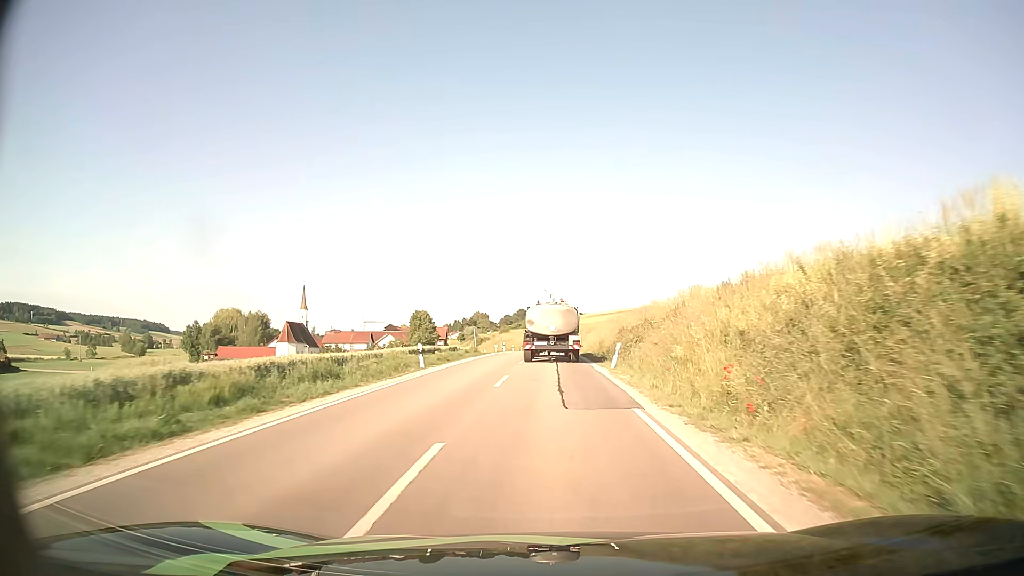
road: secondary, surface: asphalt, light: Day
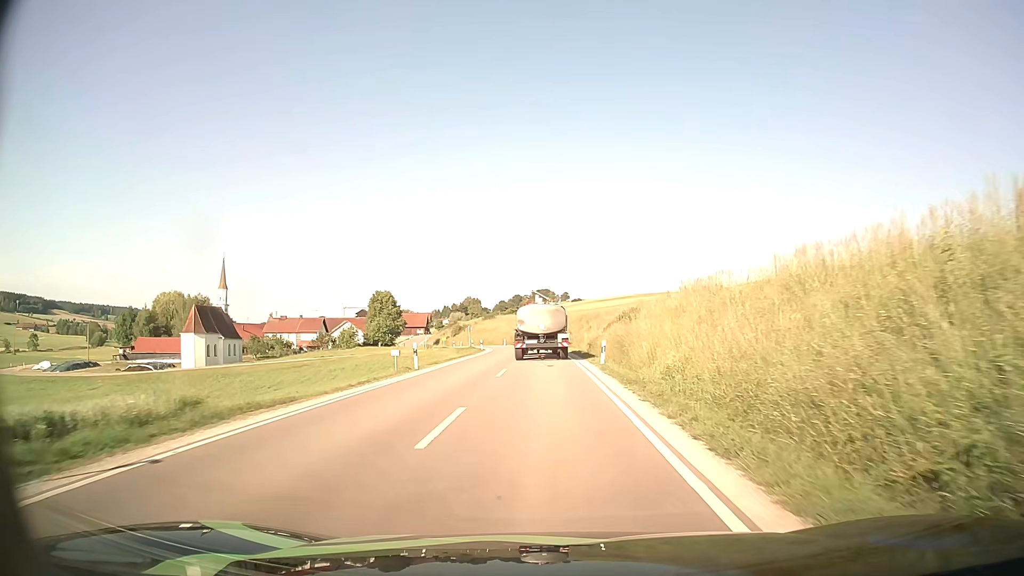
(+0.4, +44.5) m; 0°
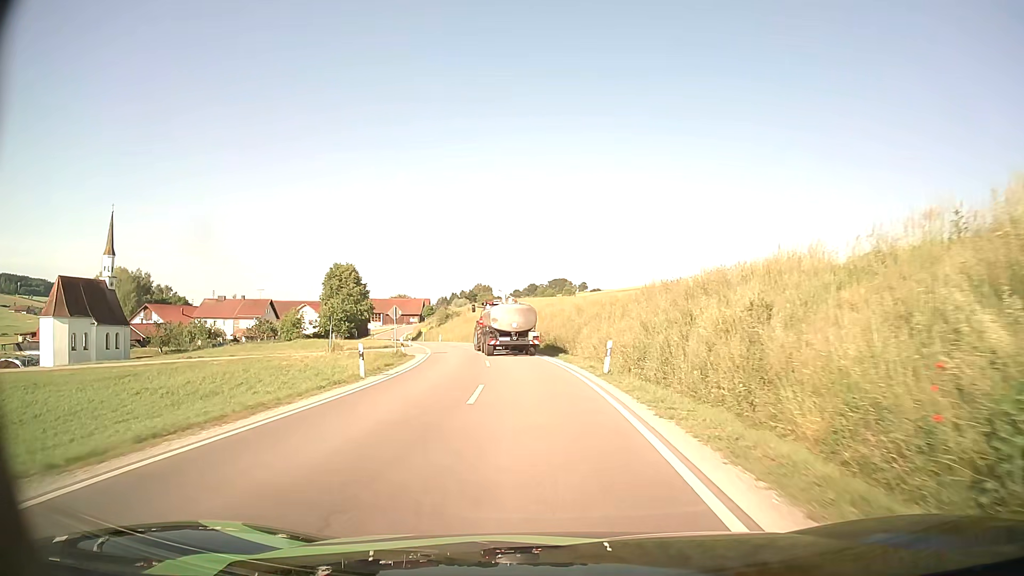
(-0.3, +44.0) m; -1°
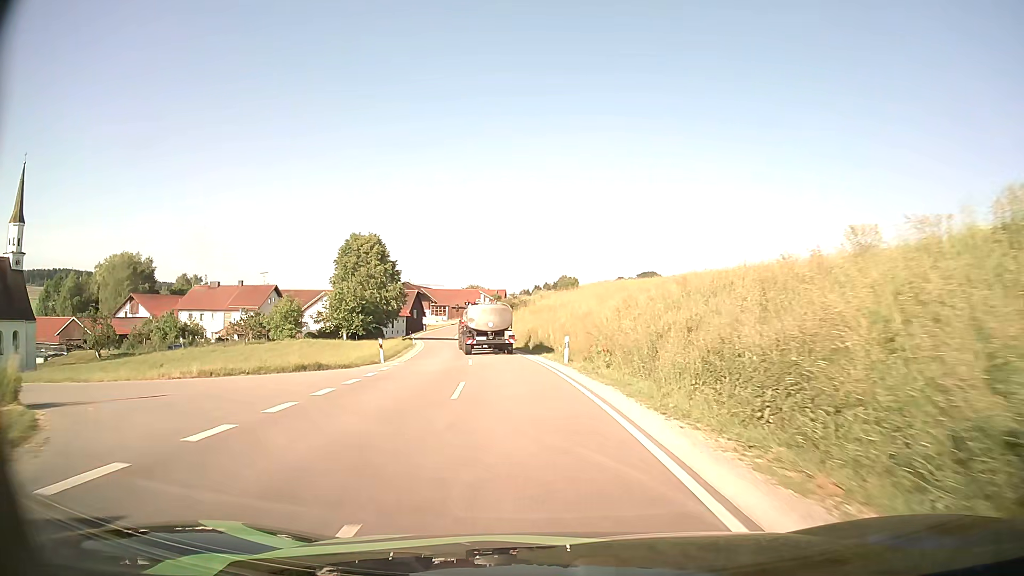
(-2.1, +35.7) m; -7°
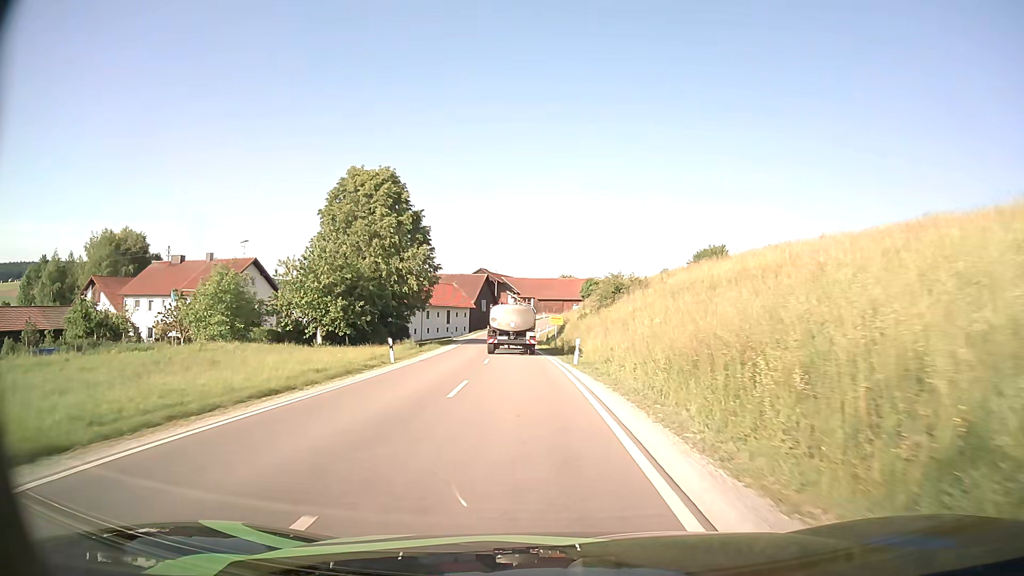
(-2.6, +36.3) m; -8°
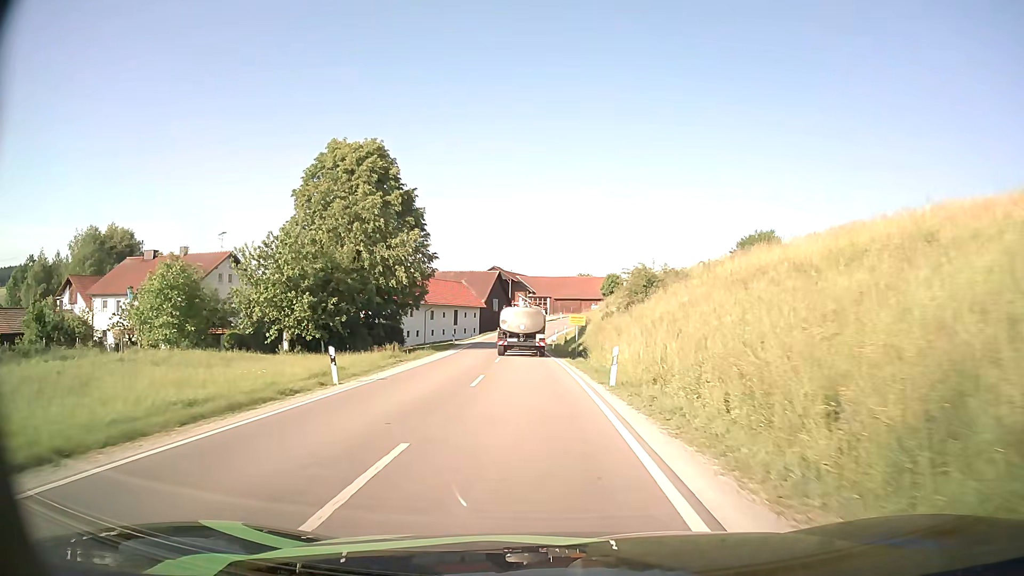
(-0.1, +8.8) m; -1°
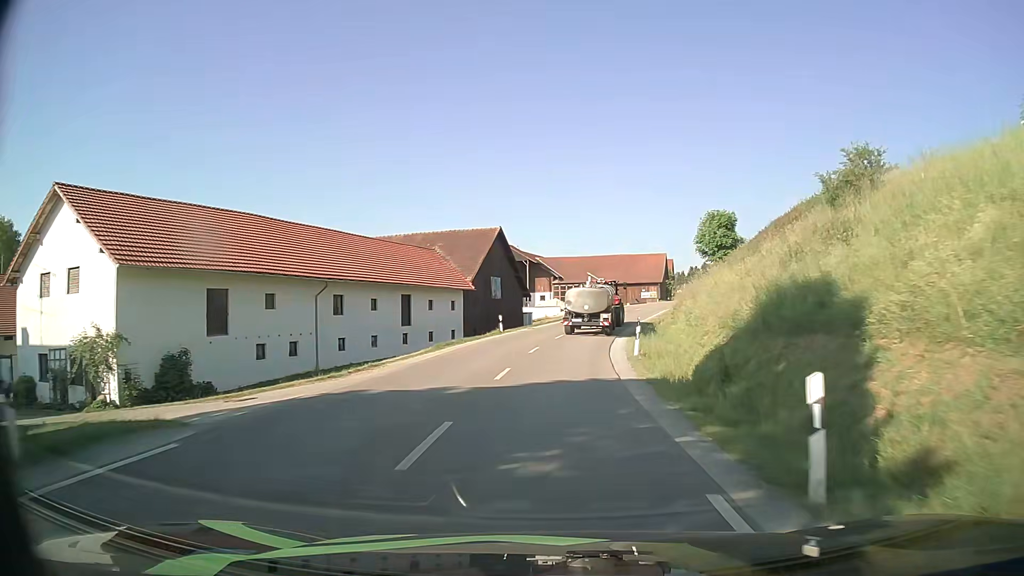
(-1.5, +44.5) m; -3°
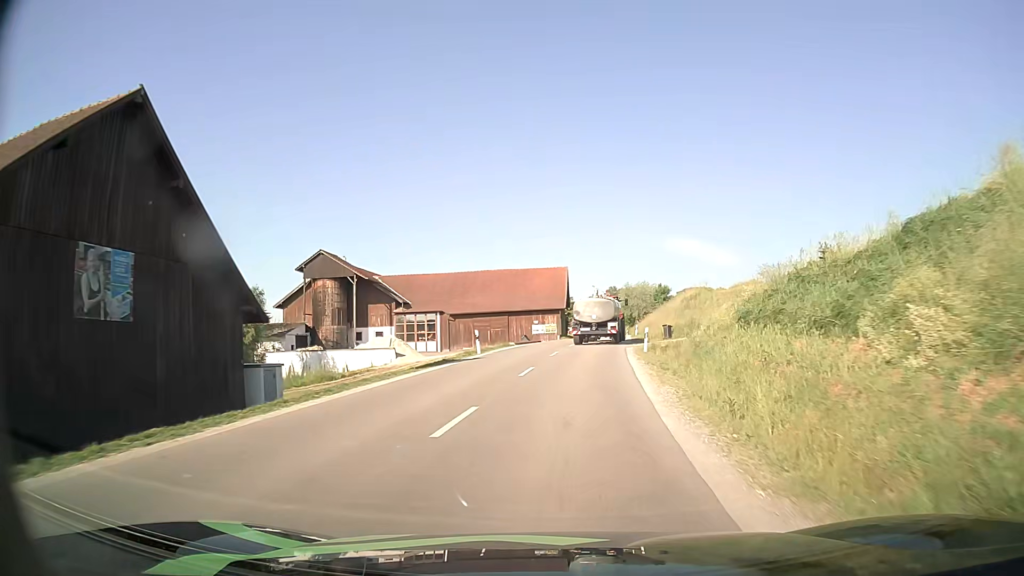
(+3.5, +42.2) m; +11°
(0, +10) (+1, +20) (+2, +30) (+3, +40) (+4, +50) (+5, +60) (+7, +70) (+8, +80) (+9, +90) (+10, +99) m
